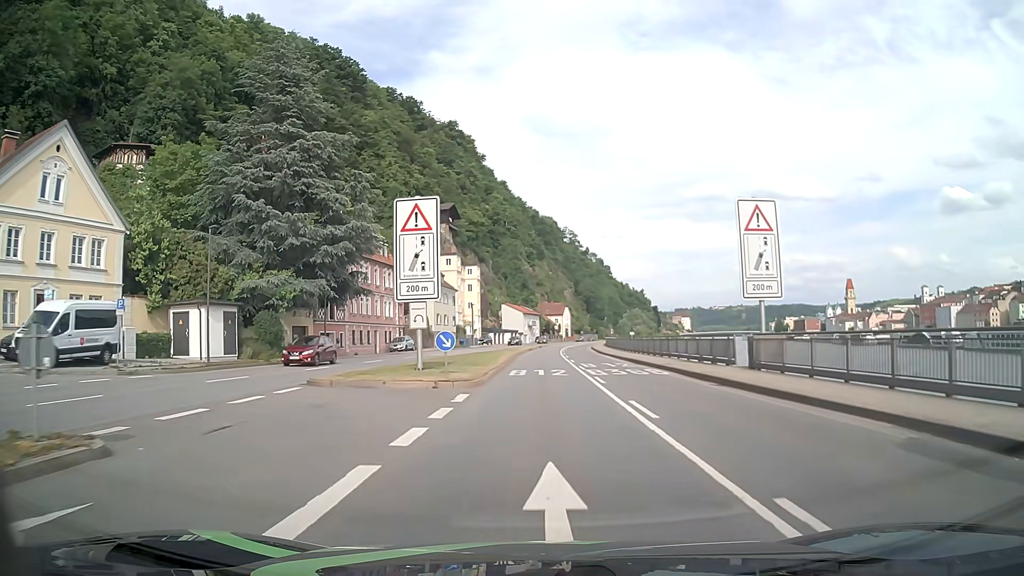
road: primary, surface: asphalt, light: Day
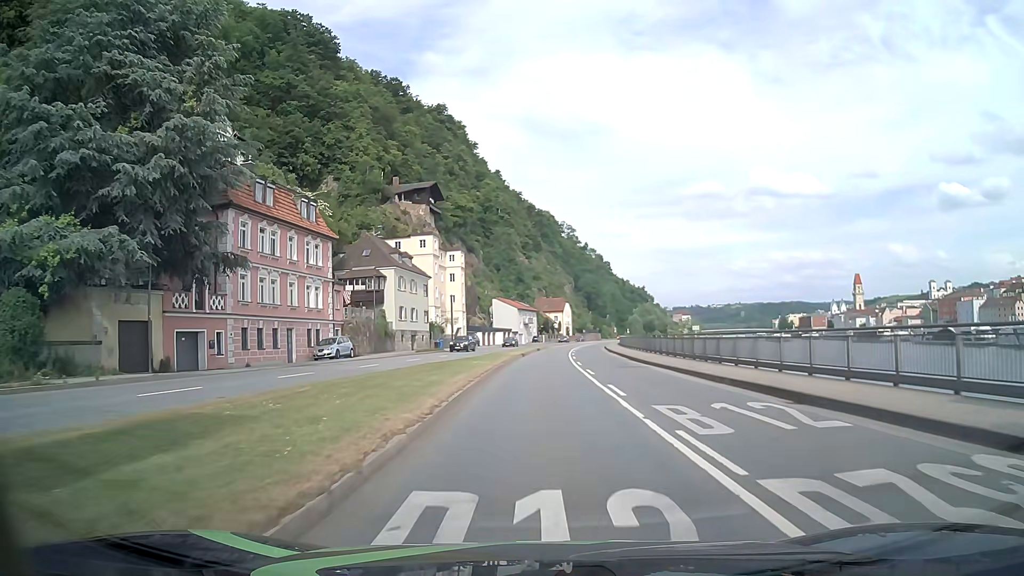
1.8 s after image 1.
(0.0, +22.8) m; 0°
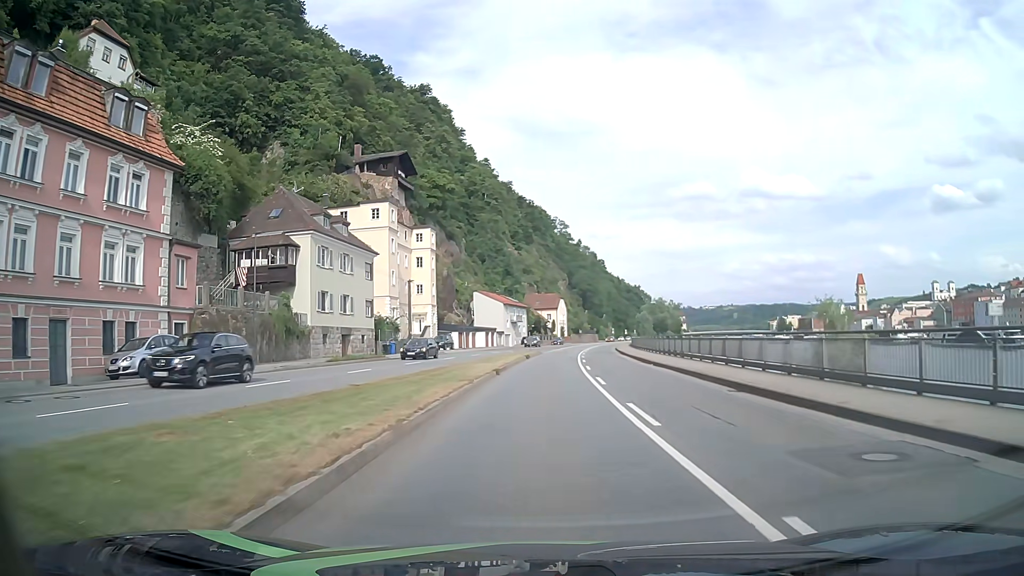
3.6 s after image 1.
(+0.3, +22.8) m; +1°
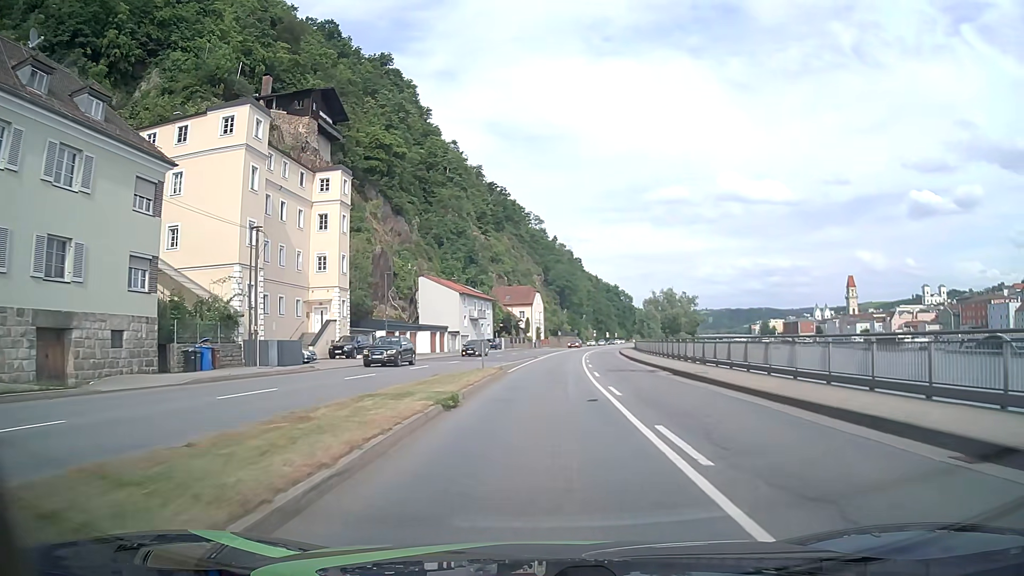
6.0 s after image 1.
(+0.4, +30.4) m; +2°
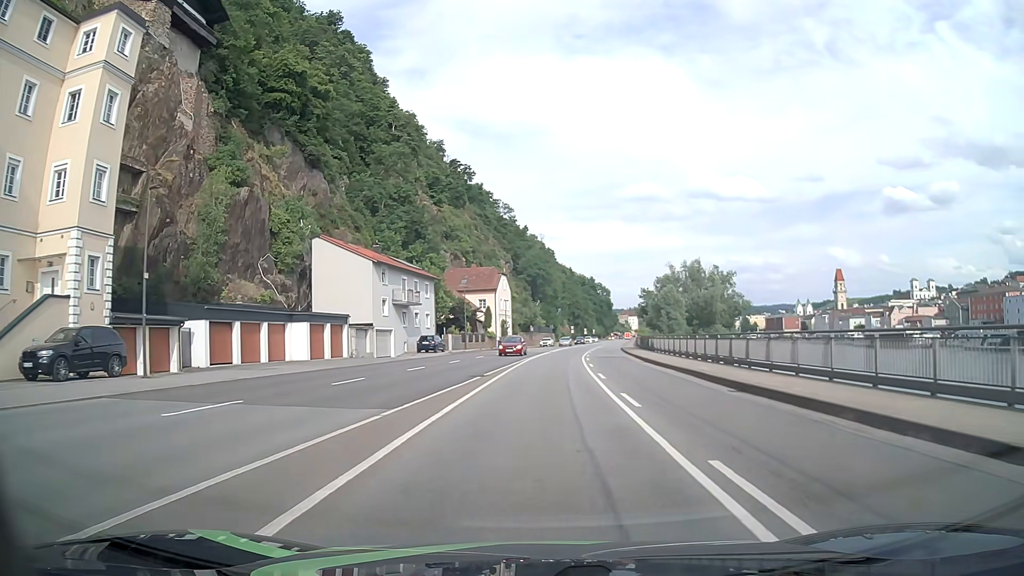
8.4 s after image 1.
(+0.7, +30.4) m; +2°
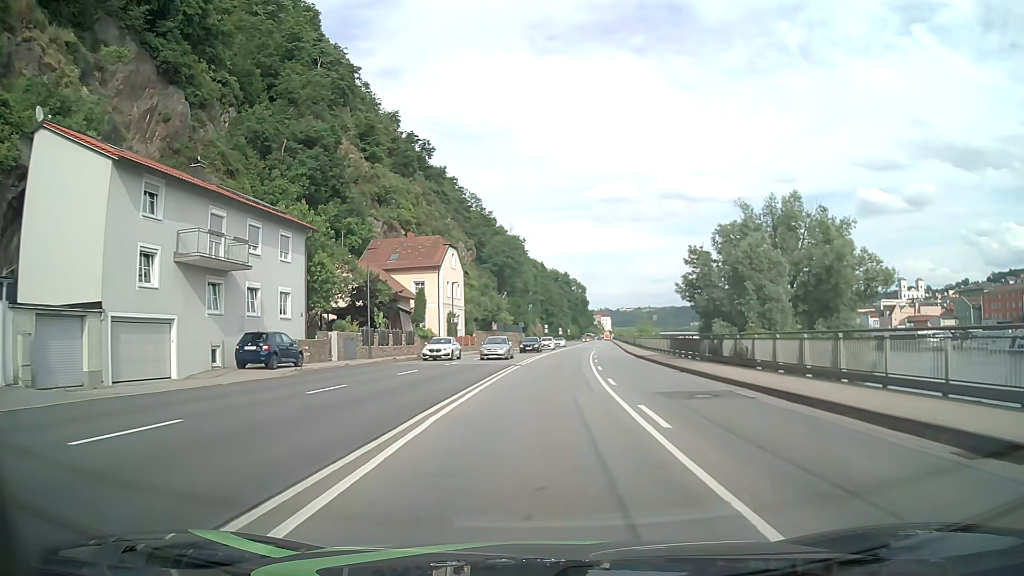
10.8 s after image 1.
(+0.6, +30.4) m; +3°
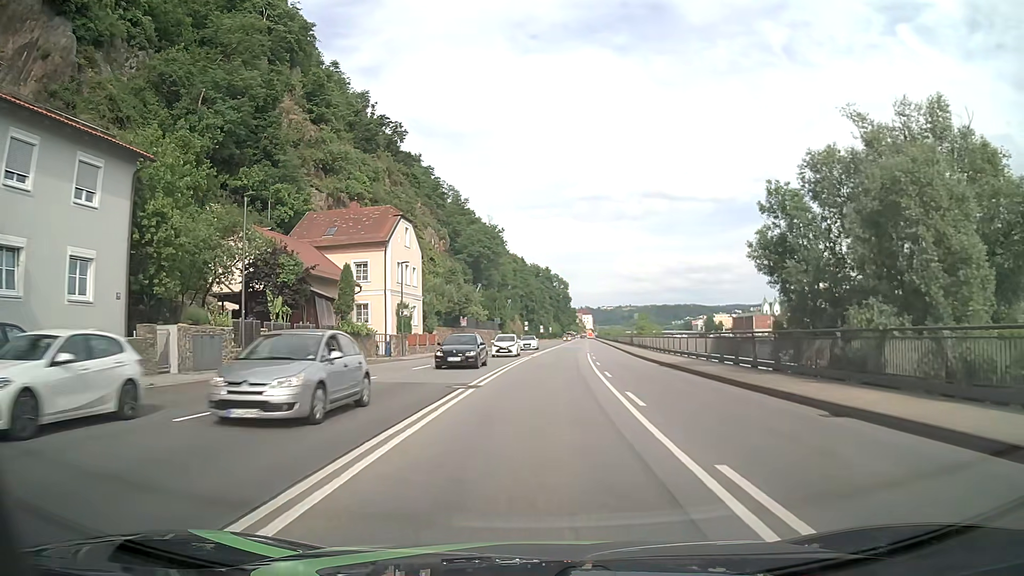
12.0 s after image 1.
(+0.2, +15.2) m; +2°
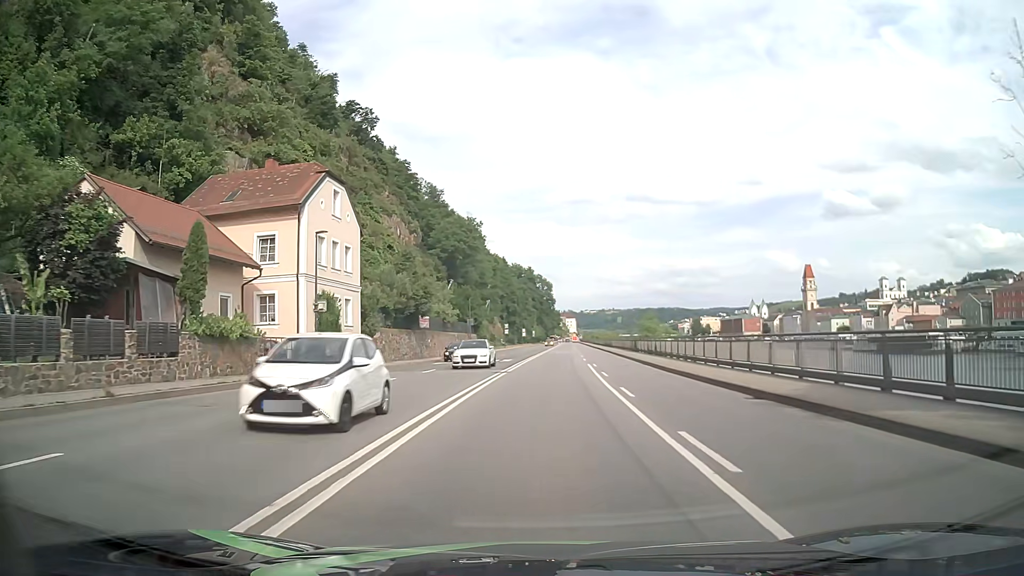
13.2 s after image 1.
(+0.2, +15.3) m; +1°
(0, +10) (0, +20) (+1, +30) (+1, +40) (+2, +50) (+3, +60) (+4, +70) (+5, +80) (+6, +90) (+7, +100) m
